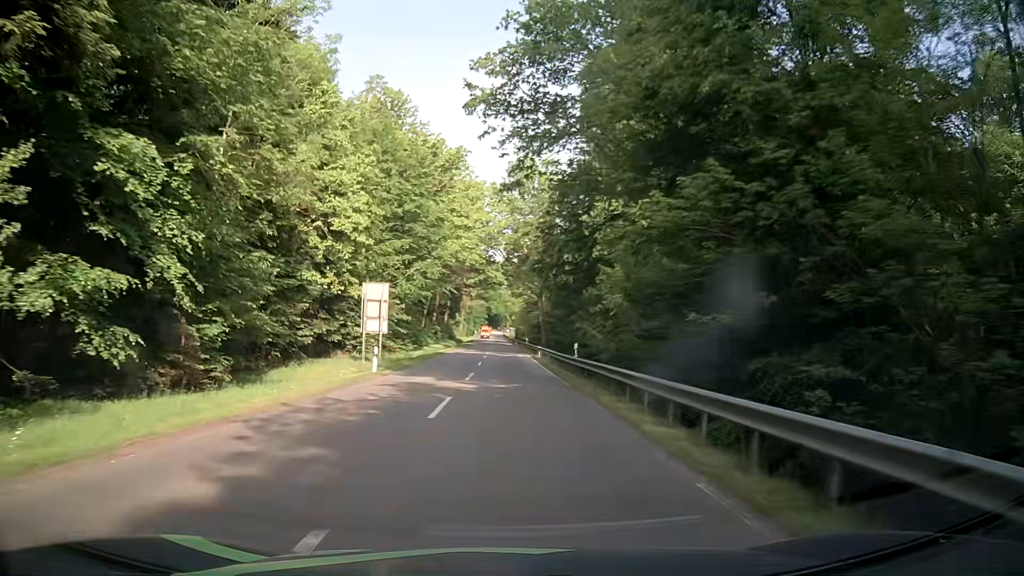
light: Day
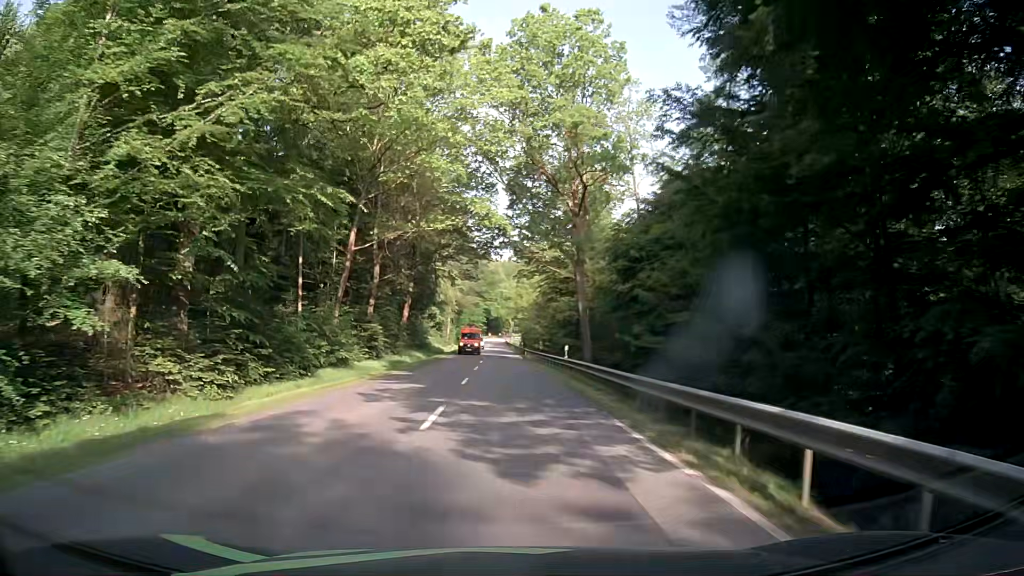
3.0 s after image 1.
(-0.5, +45.5) m; -1°
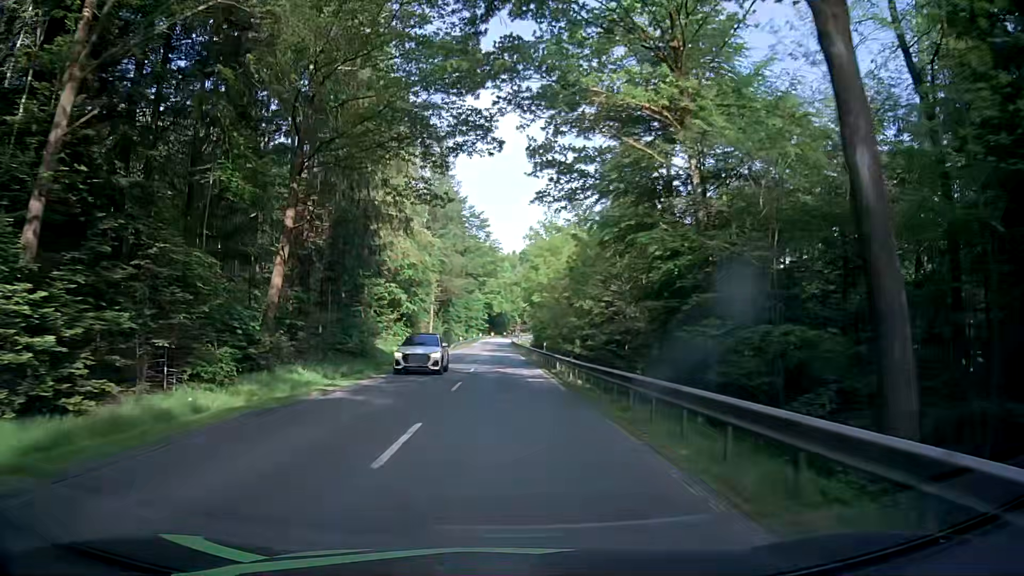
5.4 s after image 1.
(0.0, +36.4) m; 0°
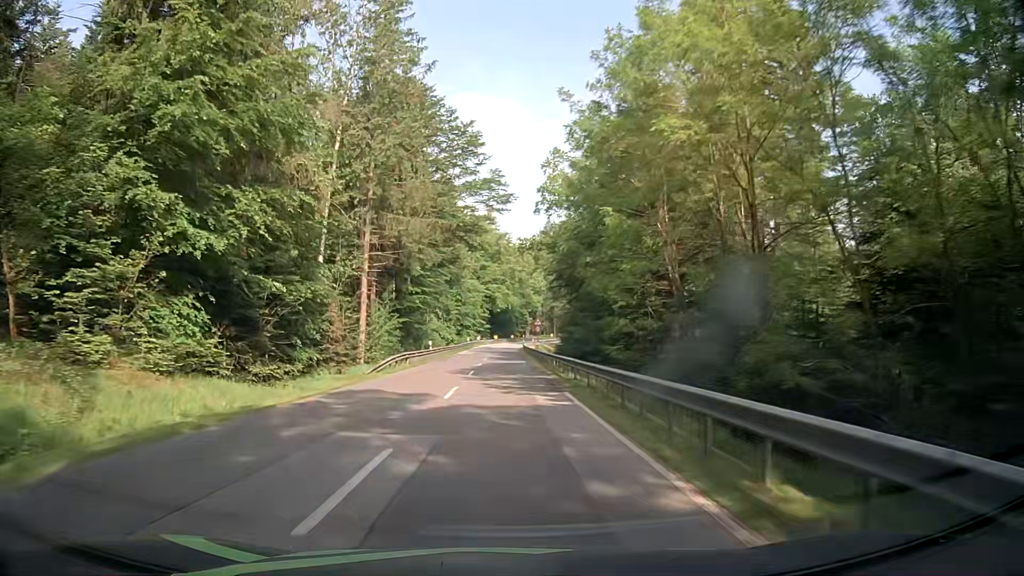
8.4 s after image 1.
(-0.1, +45.6) m; -1°
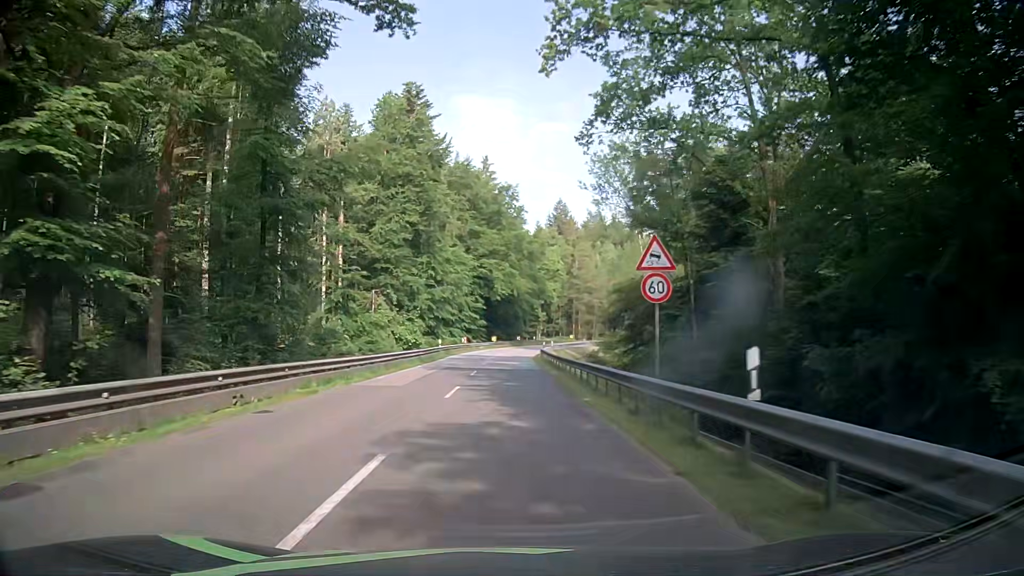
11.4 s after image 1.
(+0.3, +45.5) m; +1°
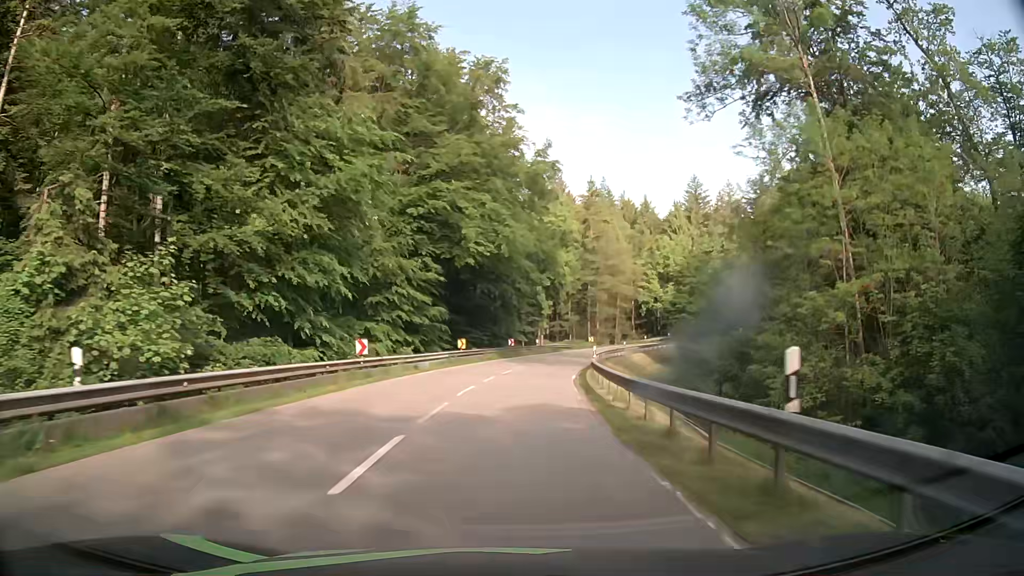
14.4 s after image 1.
(0.0, +45.5) m; +1°
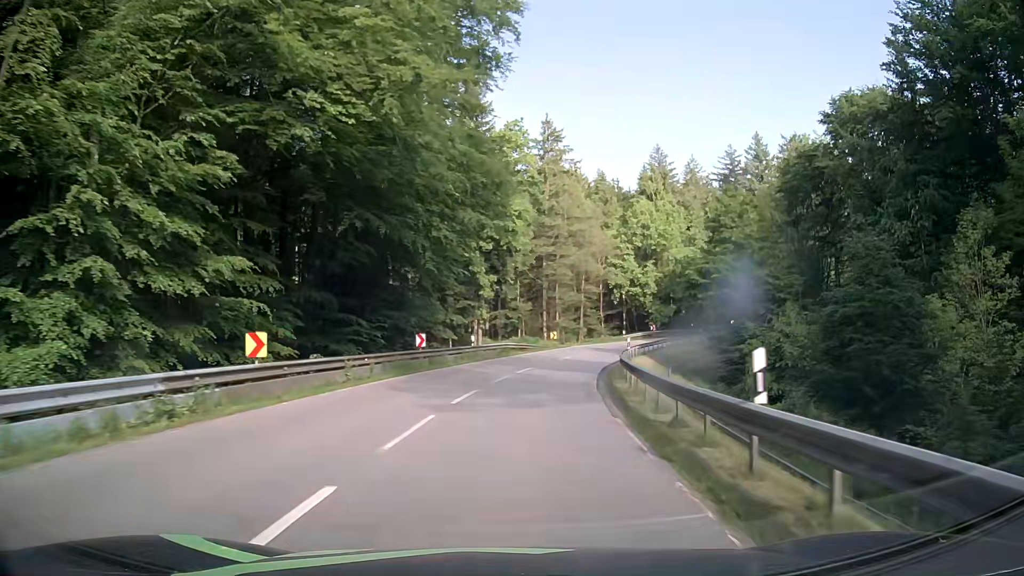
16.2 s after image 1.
(+1.0, +27.3) m; +5°
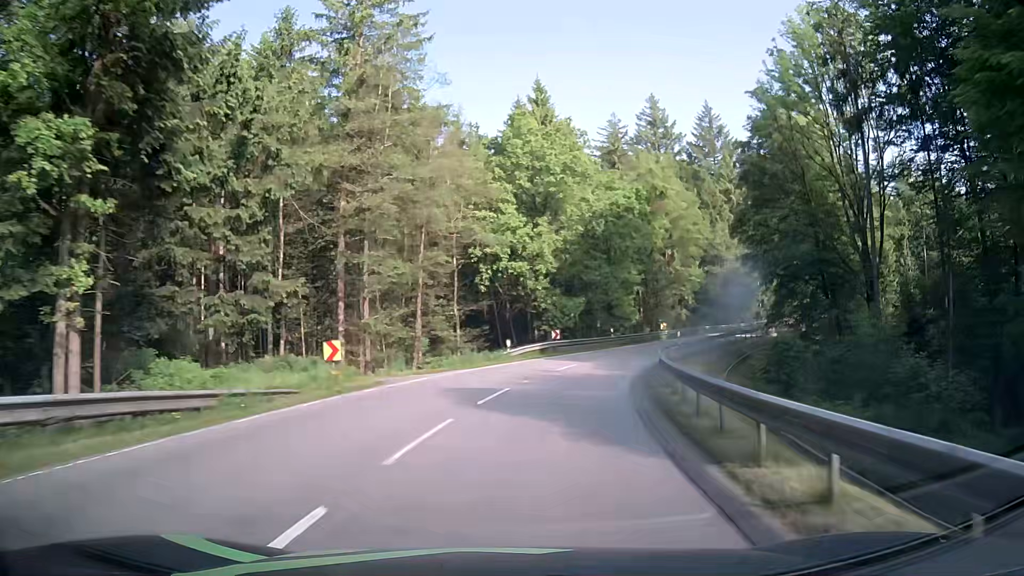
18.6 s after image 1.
(+3.7, +36.1) m; +13°
(0, +10) (+2, +20) (+5, +30) (+8, +39) (+13, +48) (+18, +56) (+24, +64) (+31, +72) (+38, +79) (+45, +86) m
